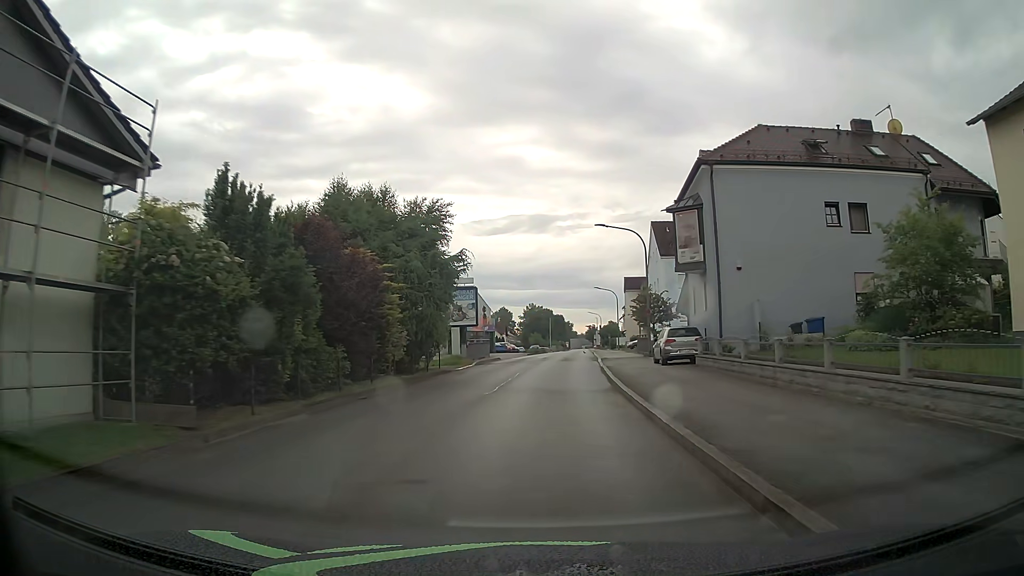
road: unclassified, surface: asphalt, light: Day
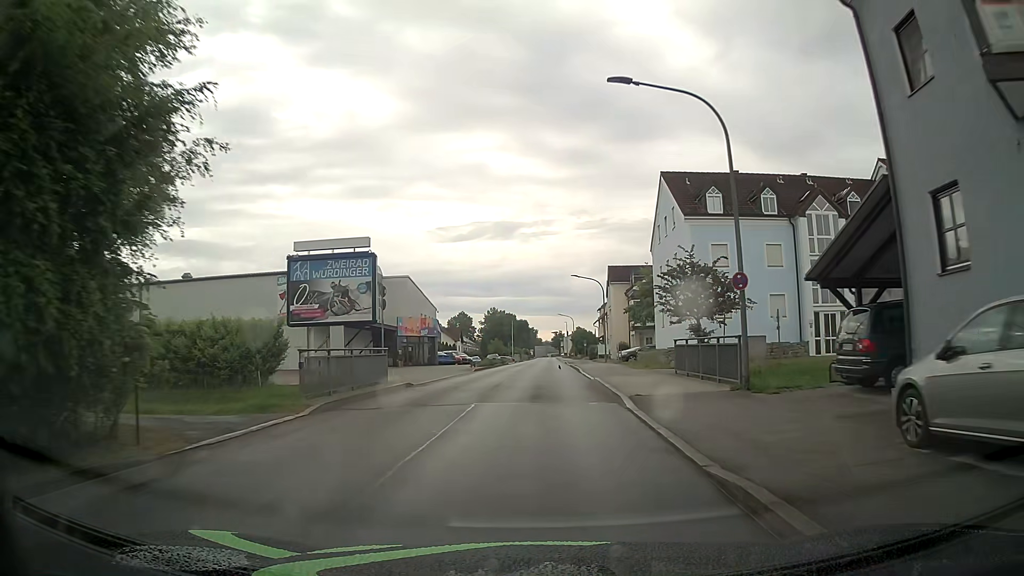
(+0.5, +22.2) m; +3°
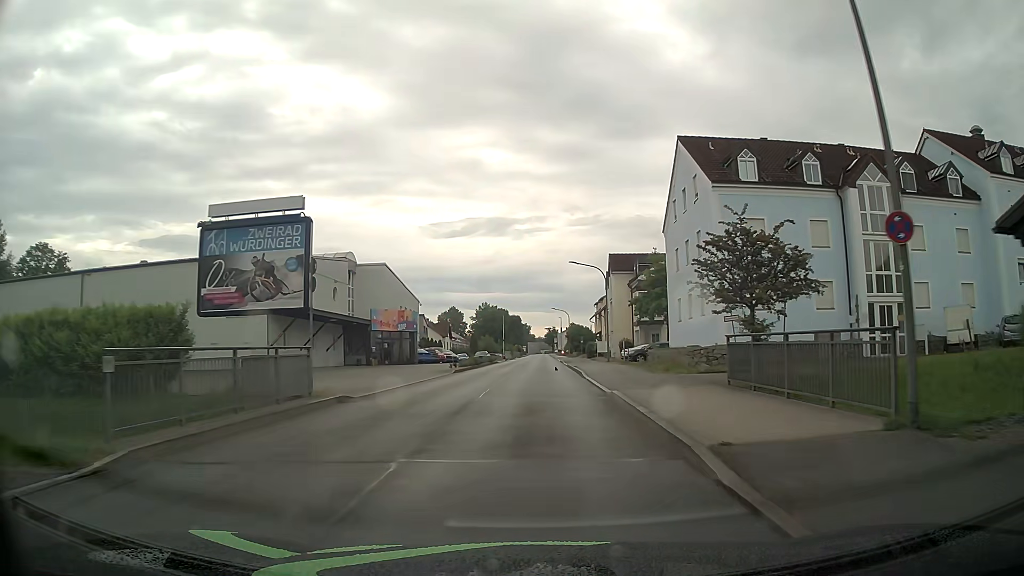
(+0.1, +7.5) m; 0°
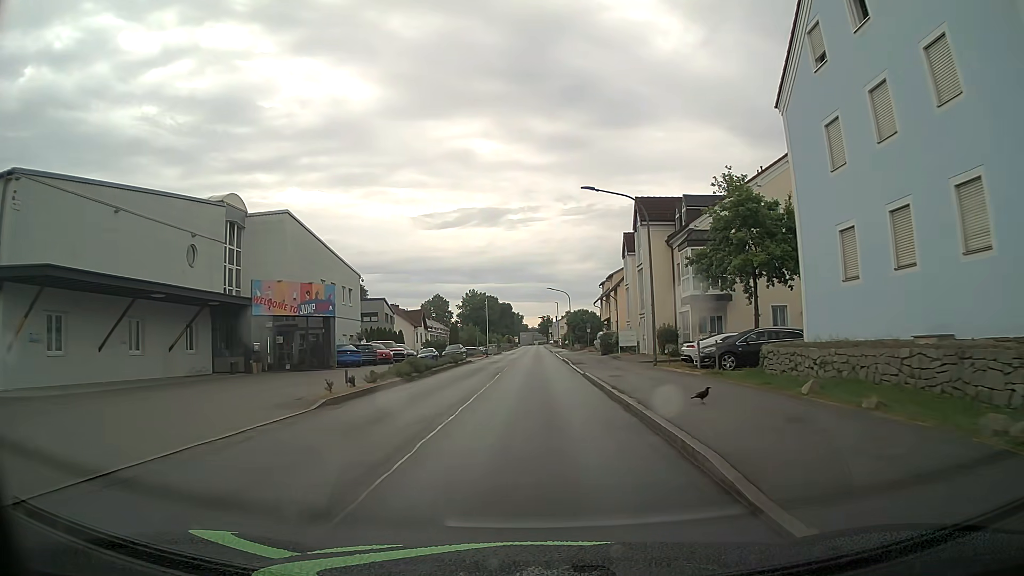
(+0.2, +22.4) m; +1°
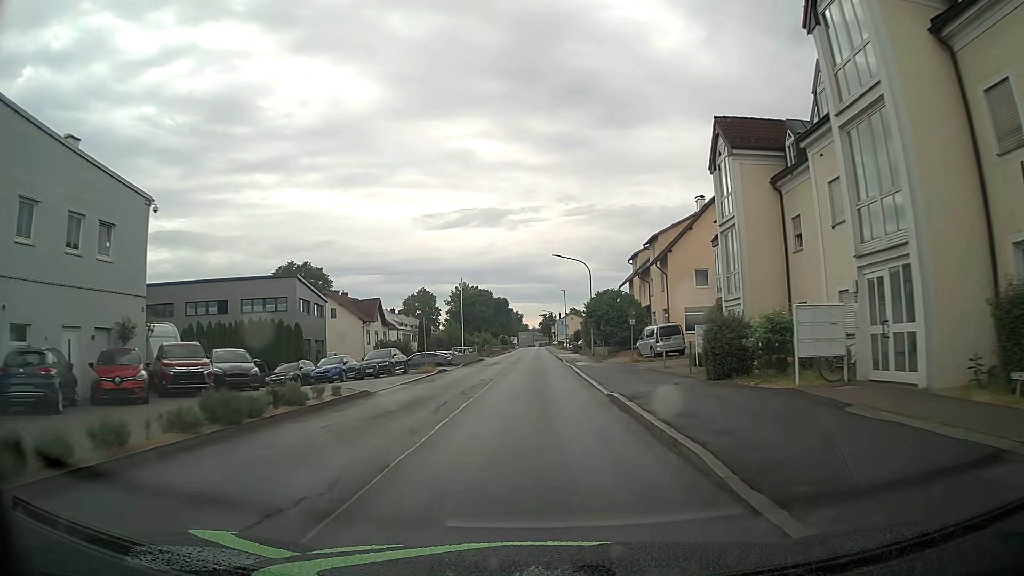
(-0.1, +30.5) m; -1°
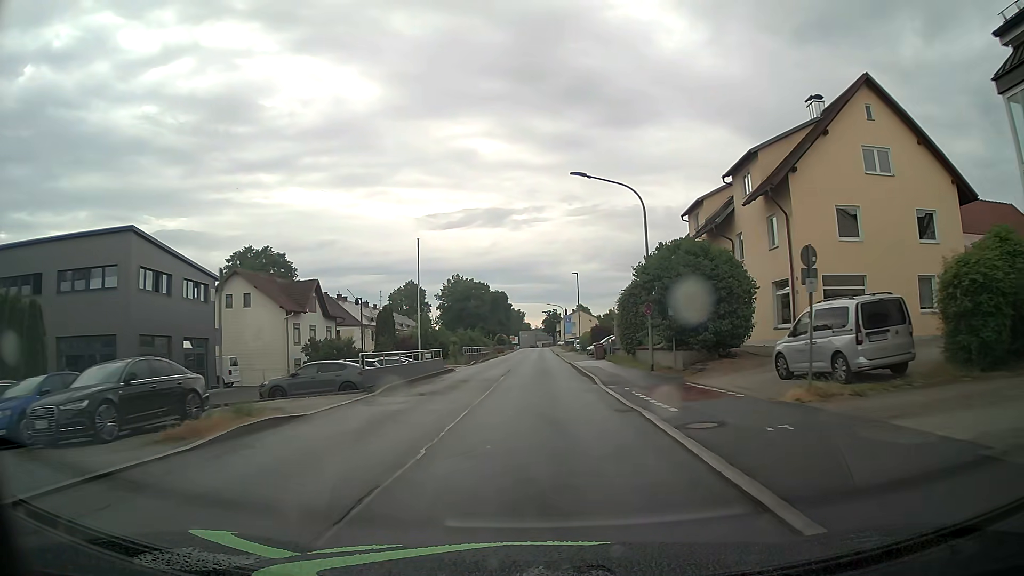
(0.0, +23.4) m; 0°
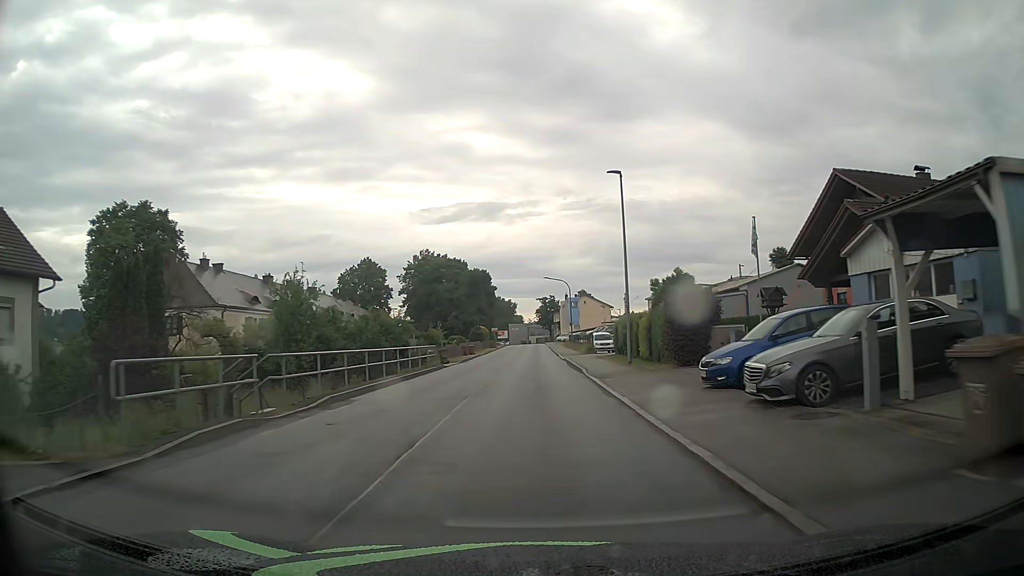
(+0.4, +39.6) m; +1°
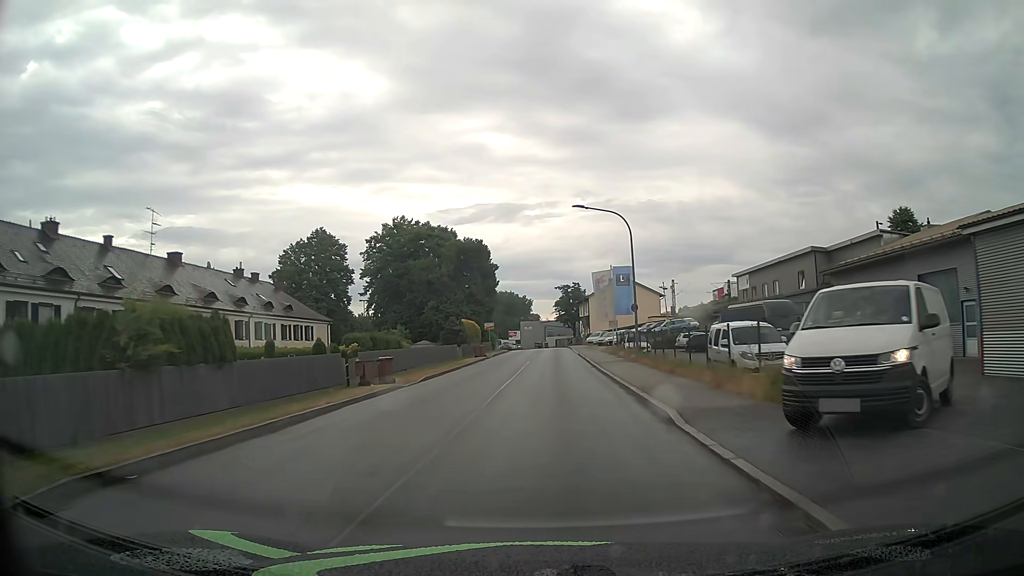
(-0.1, +39.3) m; -2°
